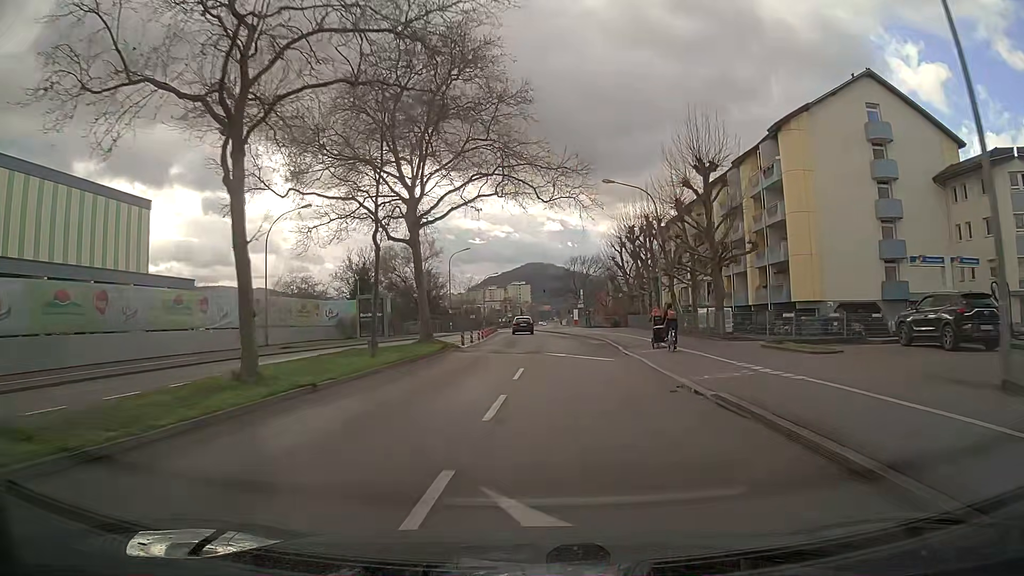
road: secondary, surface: asphalt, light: Day
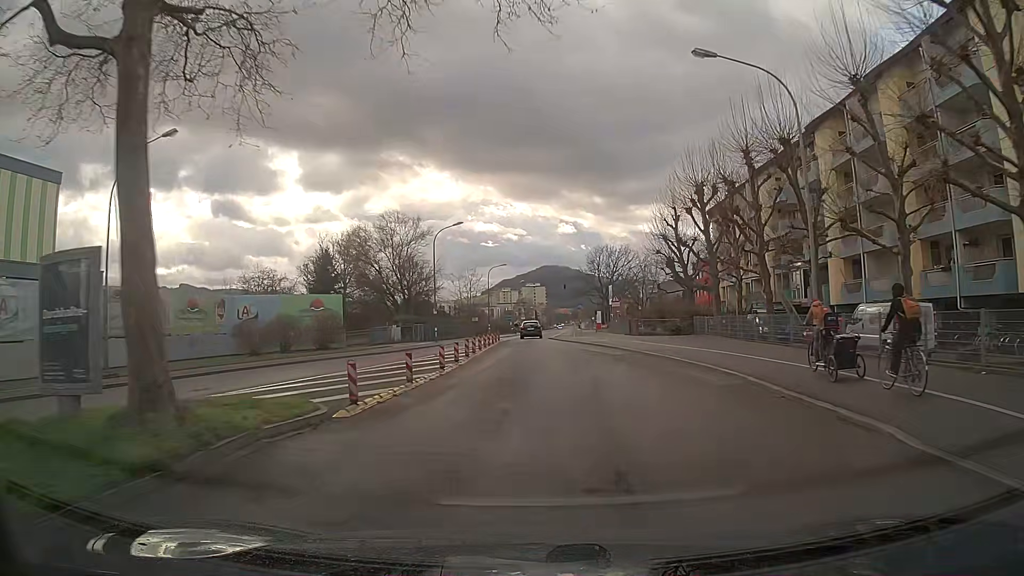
(-0.2, +21.9) m; -1°
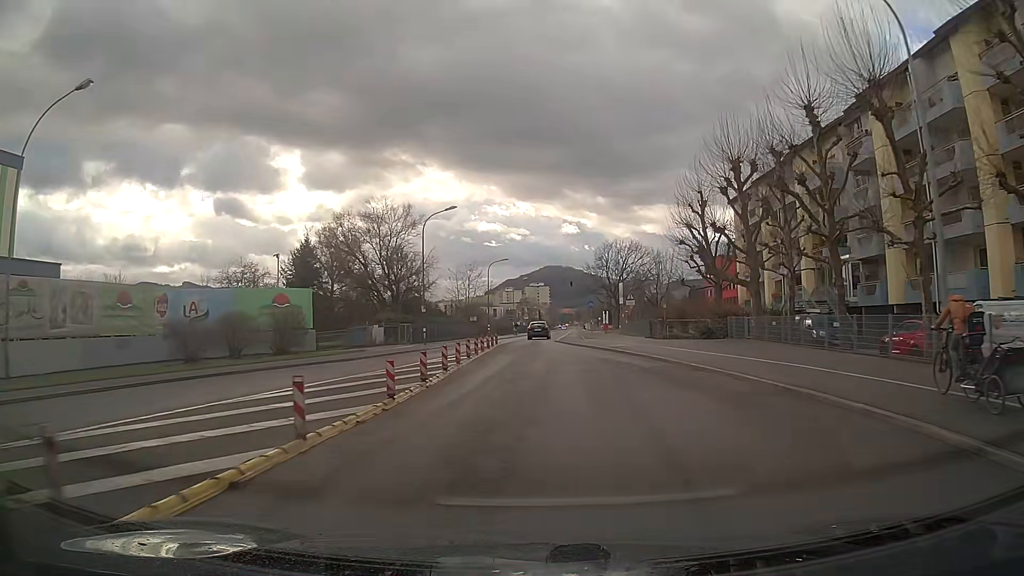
(0.0, +7.2) m; 0°
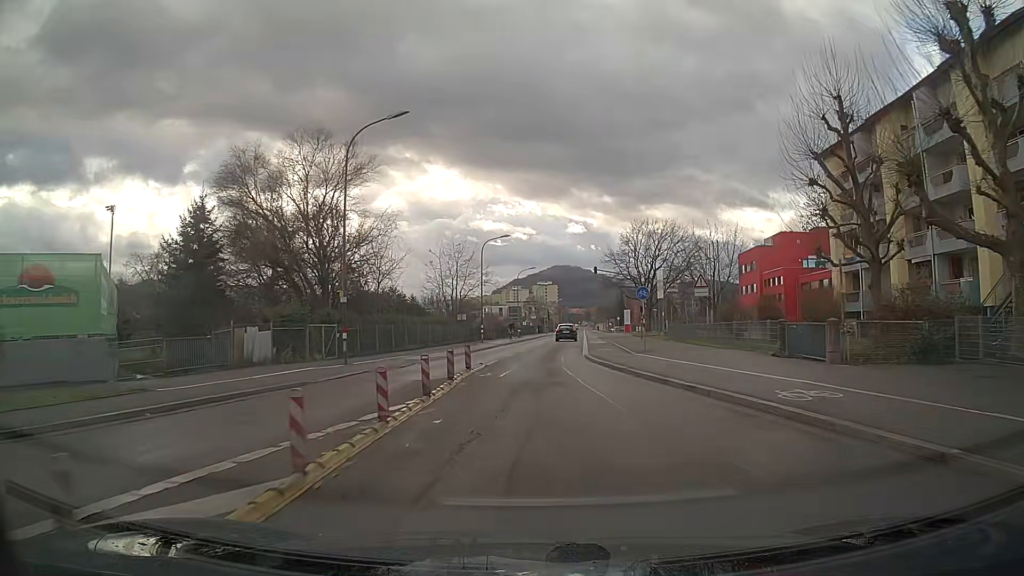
(-0.1, +21.2) m; 0°
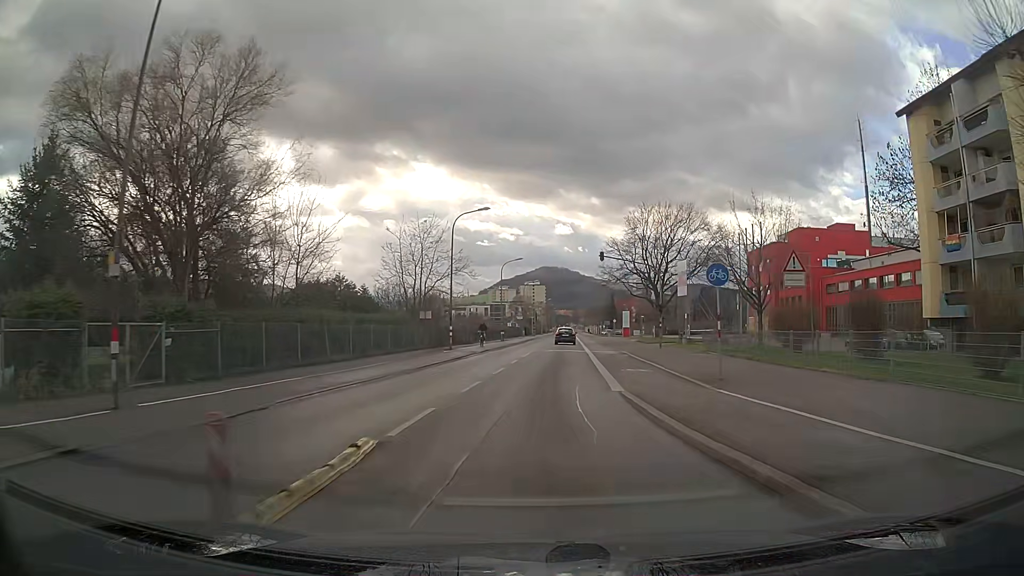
(+0.1, +14.0) m; +1°
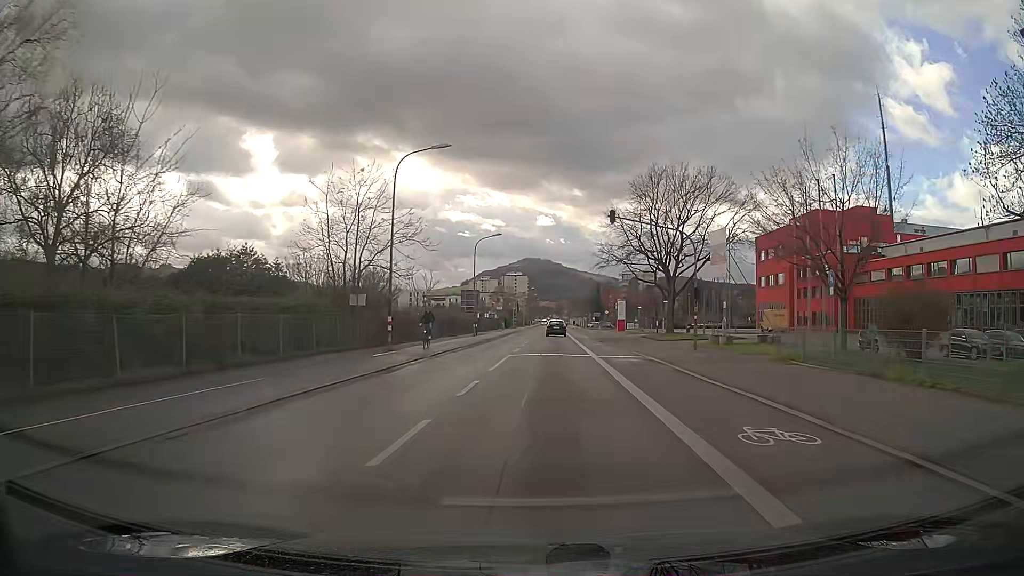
(+0.2, +13.9) m; +2°
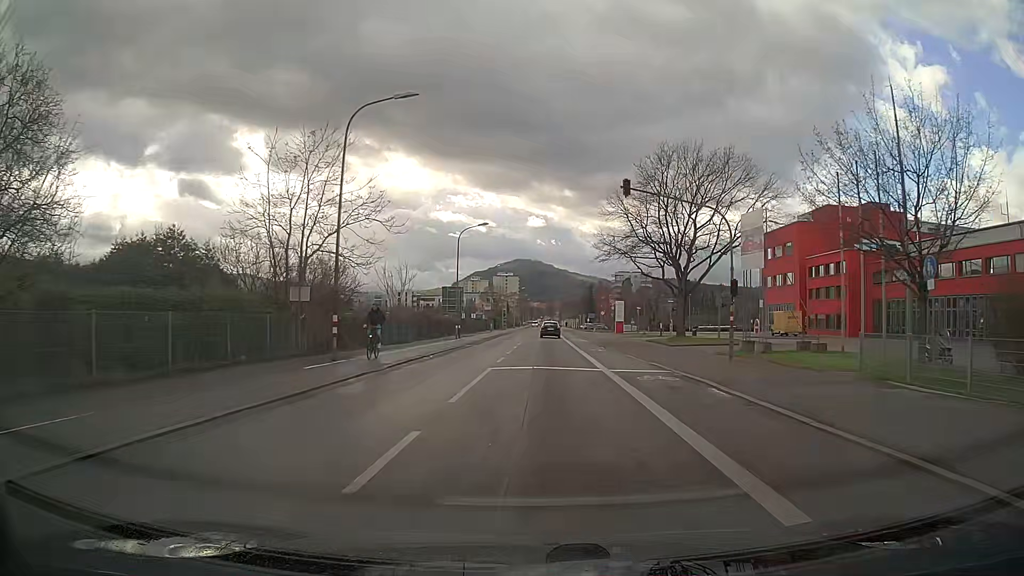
(+0.1, +7.1) m; +1°
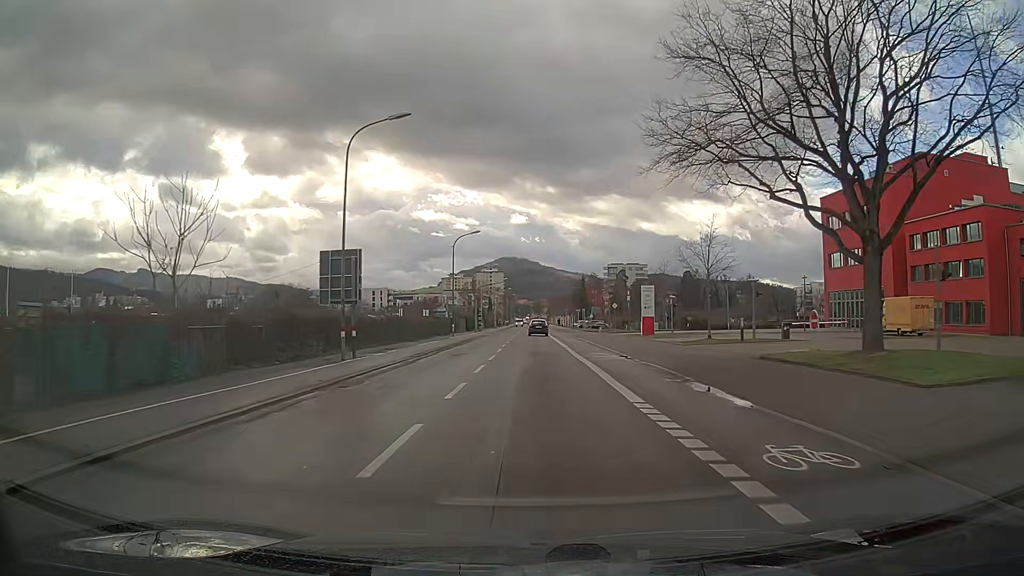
(+0.3, +29.1) m; 0°
(0, +10) (0, +20) (0, +30) (0, +40) (0, +50) (0, +60) (0, +70) (0, +80) (0, +90) (0, +100) m
